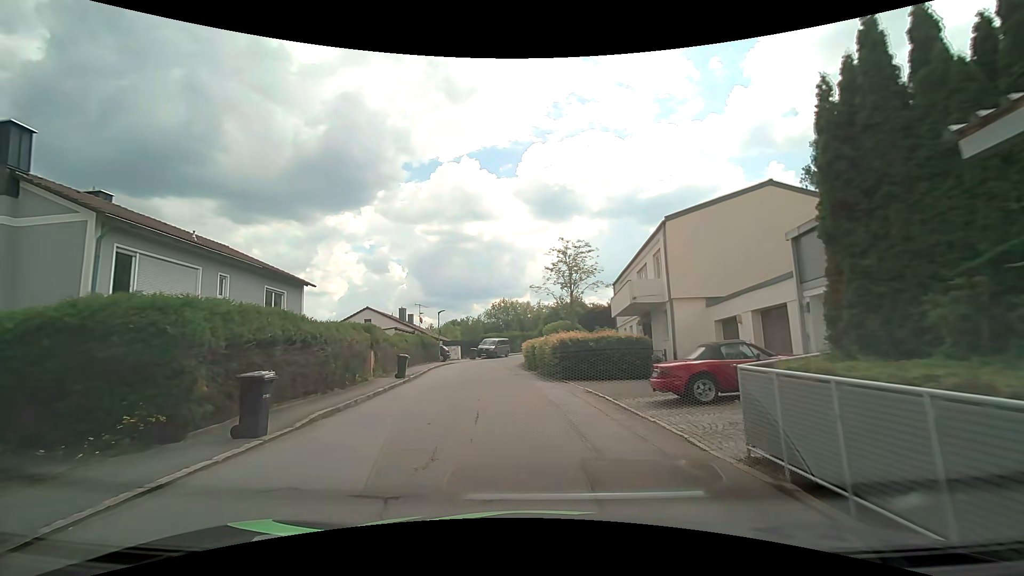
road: residential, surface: asphalt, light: Day
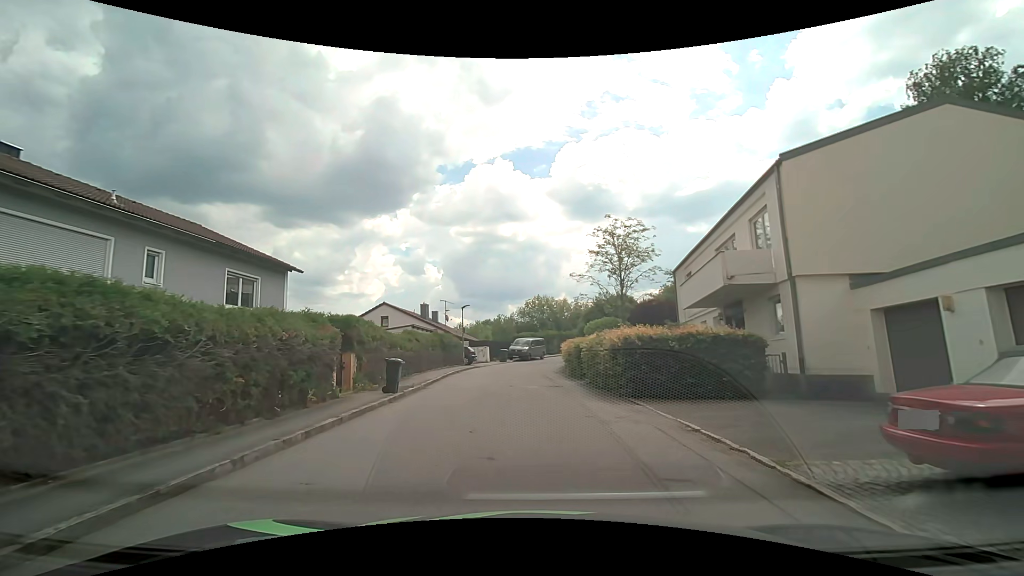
(-0.3, +6.4) m; -5°
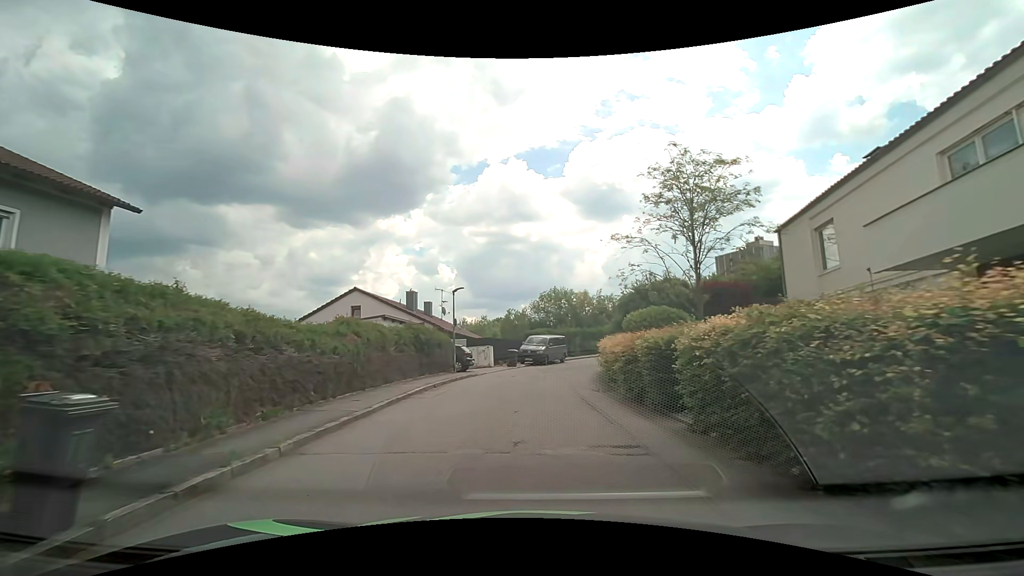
(-0.3, +10.6) m; -2°
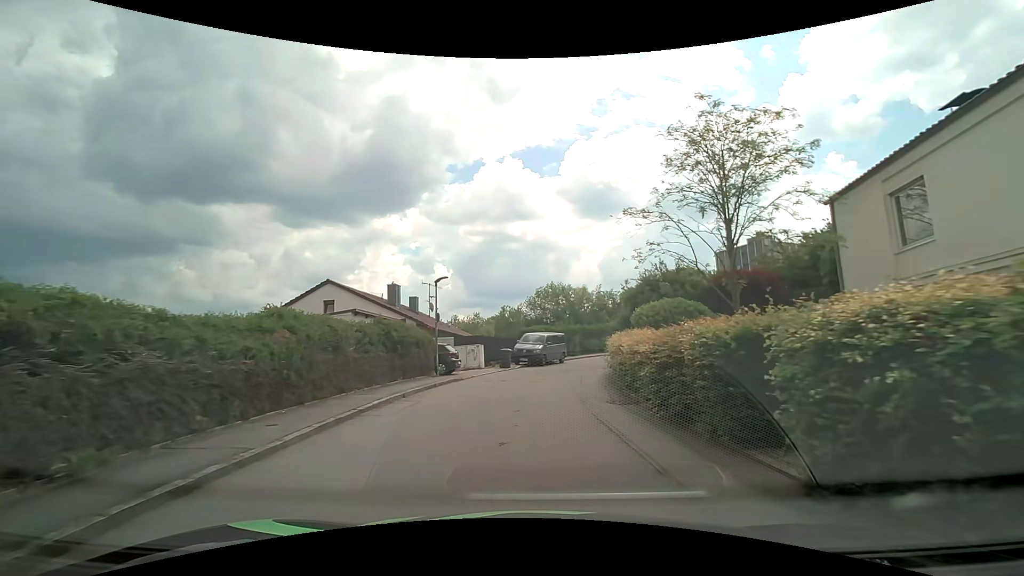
(0.0, +3.7) m; 0°
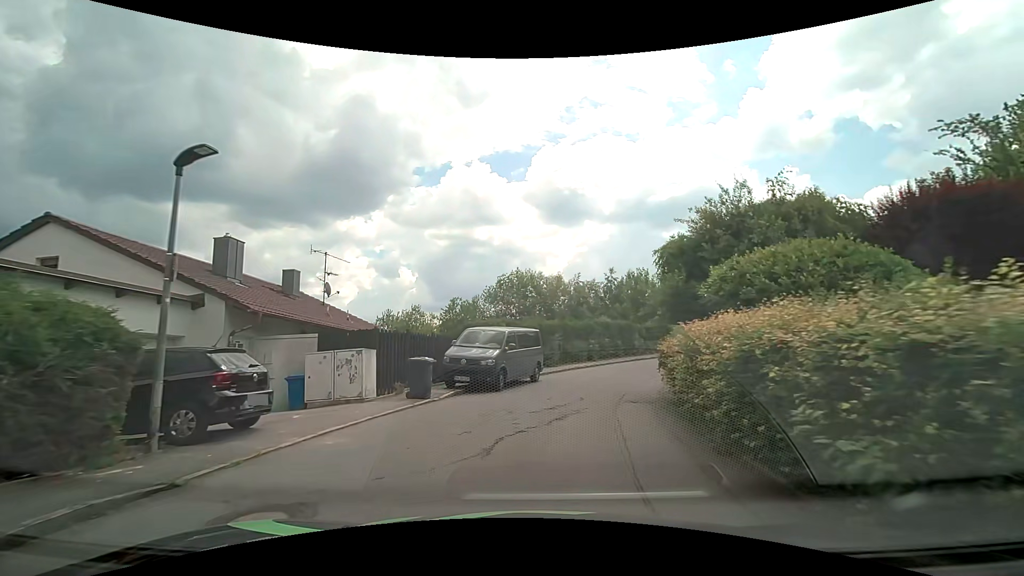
(+0.4, +14.6) m; +4°
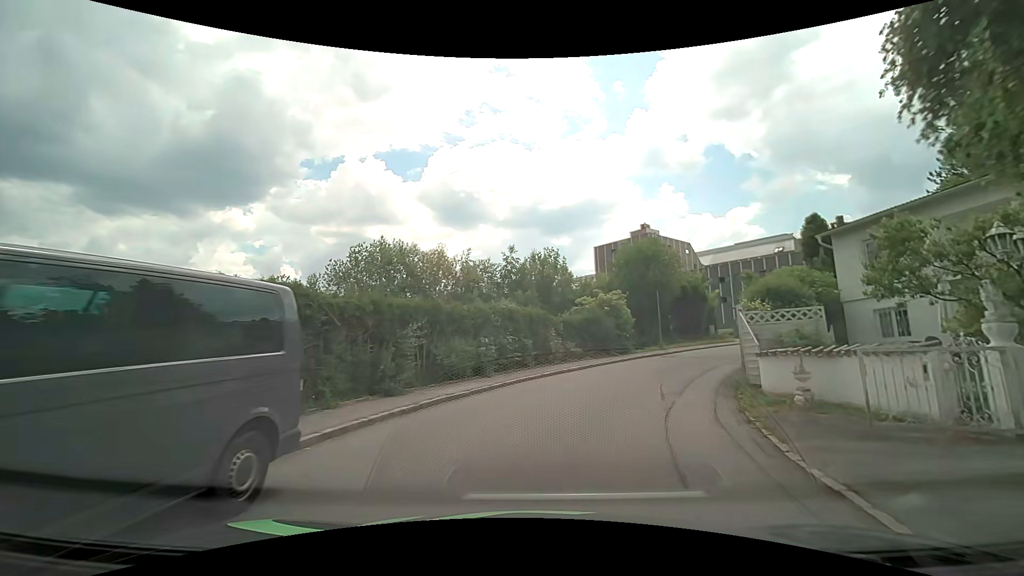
(+1.0, +14.1) m; +11°
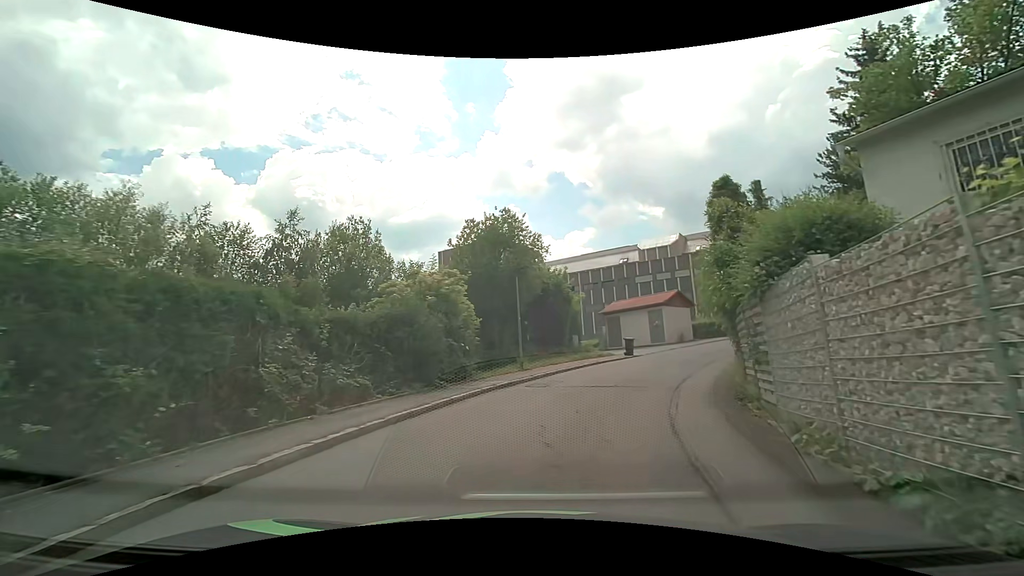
(+2.3, +13.3) m; +17°
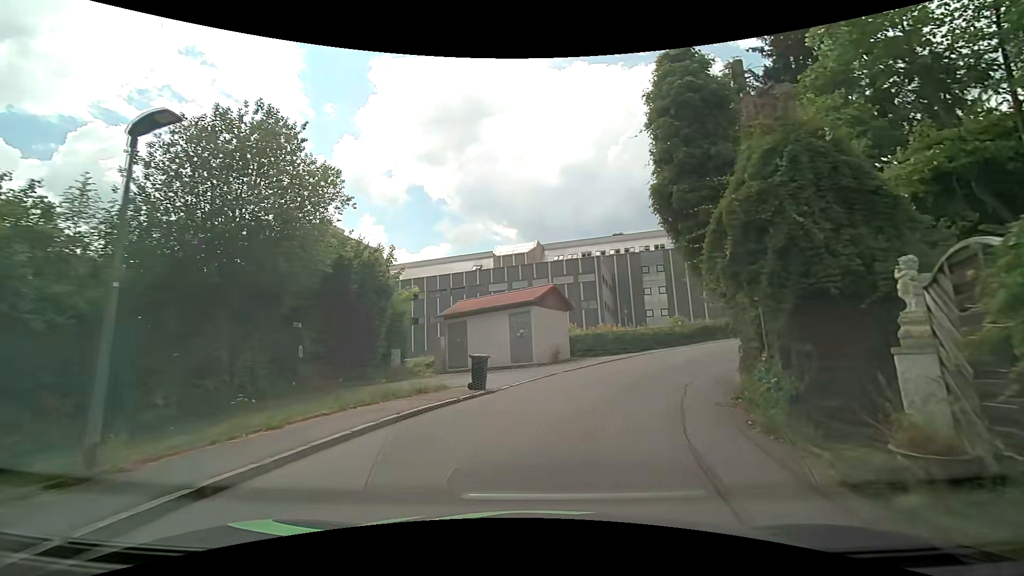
(+2.1, +13.5) m; +17°
